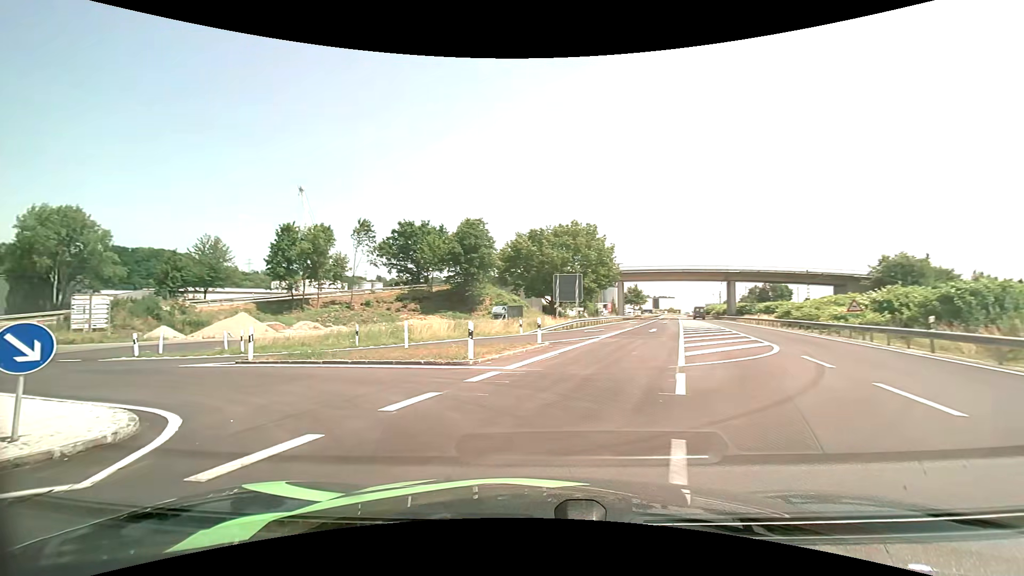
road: primary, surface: asphalt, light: Day
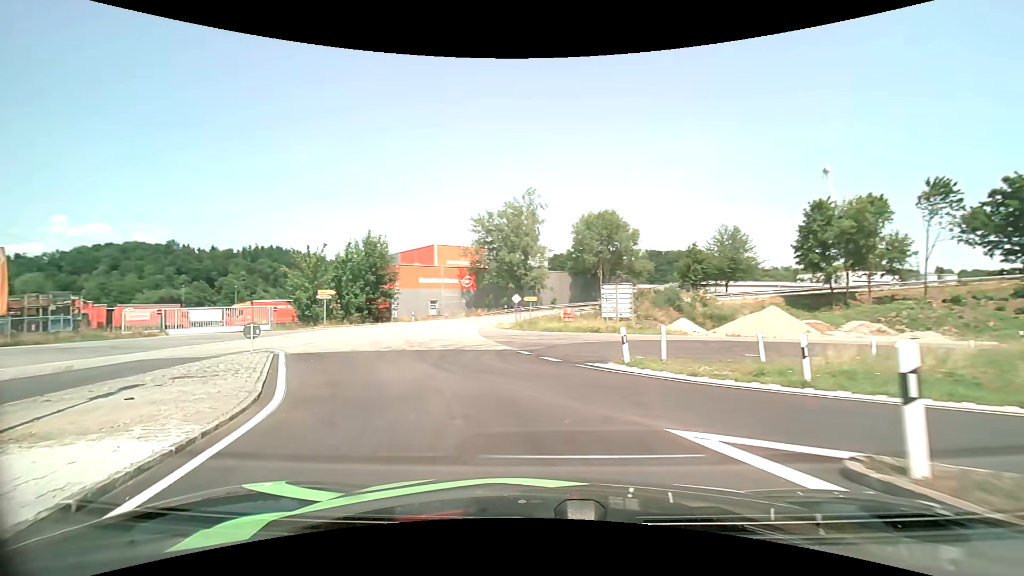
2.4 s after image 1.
(-6.4, +12.0) m; -56°
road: unclassified
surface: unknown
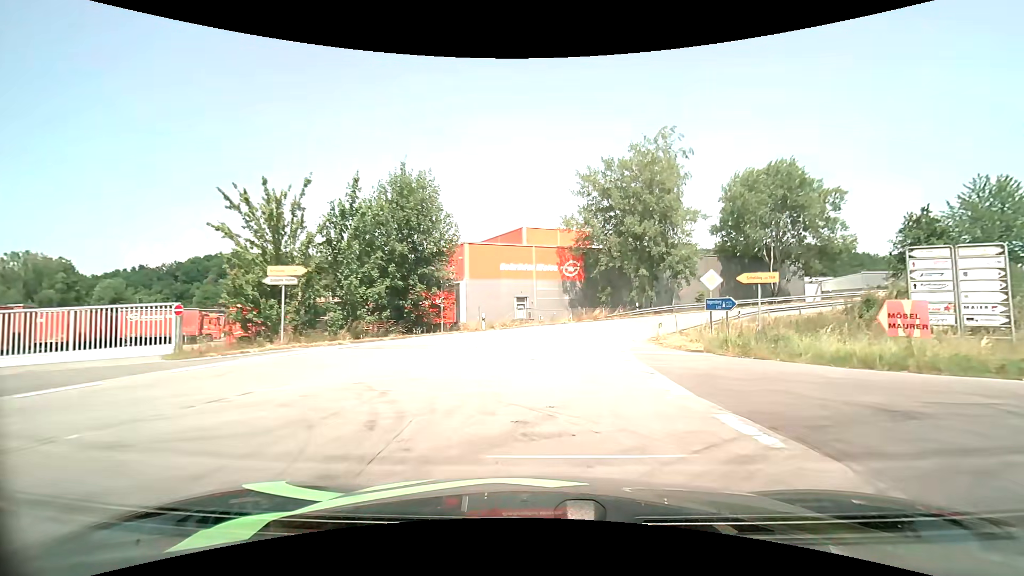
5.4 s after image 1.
(-4.9, +24.7) m; -11°
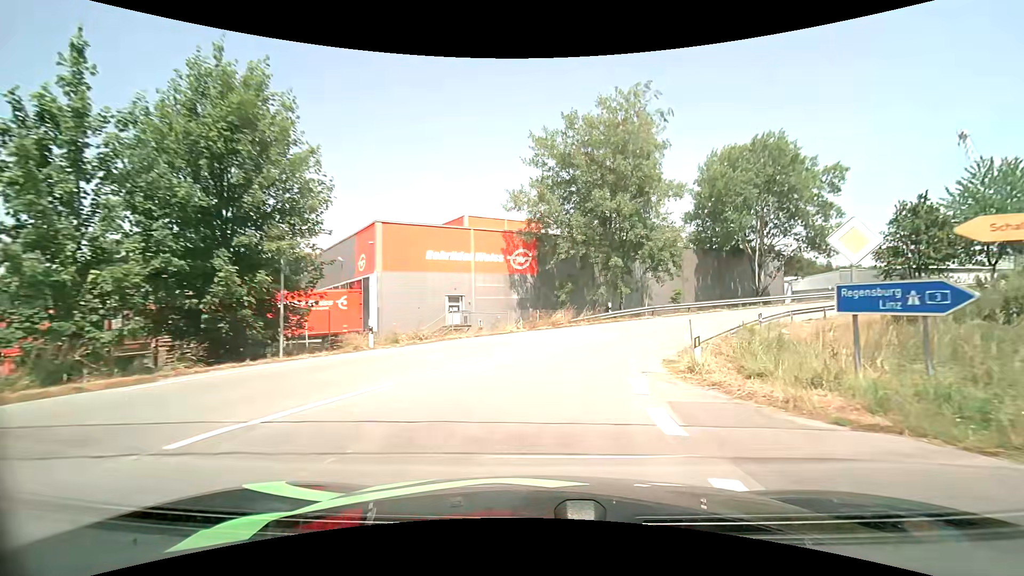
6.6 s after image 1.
(+0.5, +11.8) m; +6°
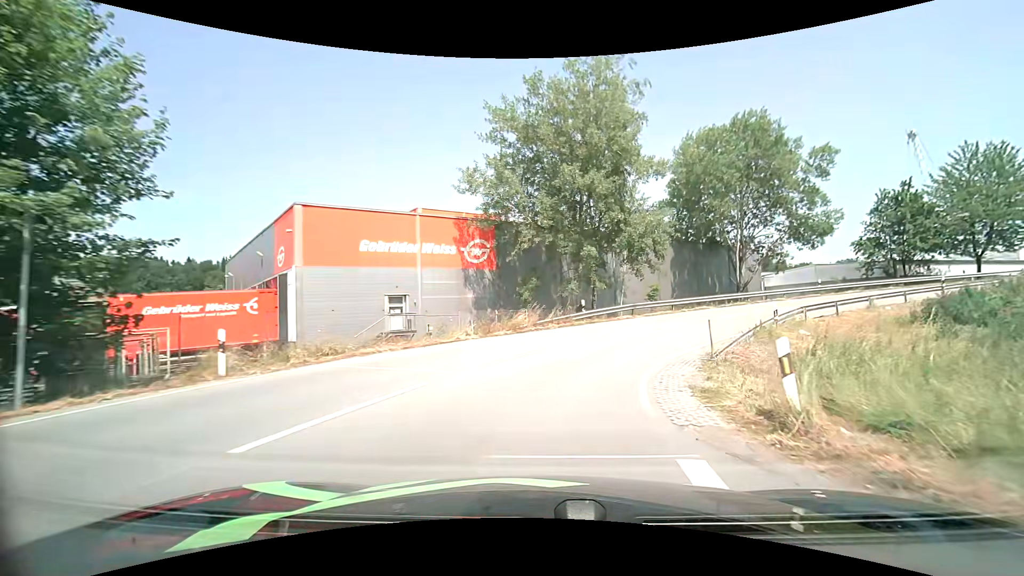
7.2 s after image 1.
(+0.2, +5.8) m; +4°
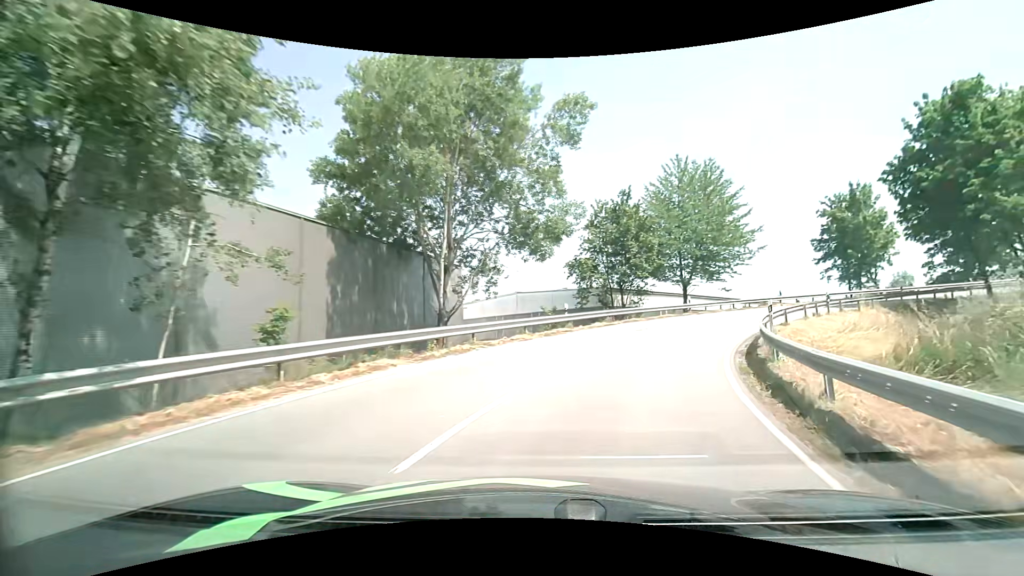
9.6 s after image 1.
(+5.8, +21.9) m; +34°
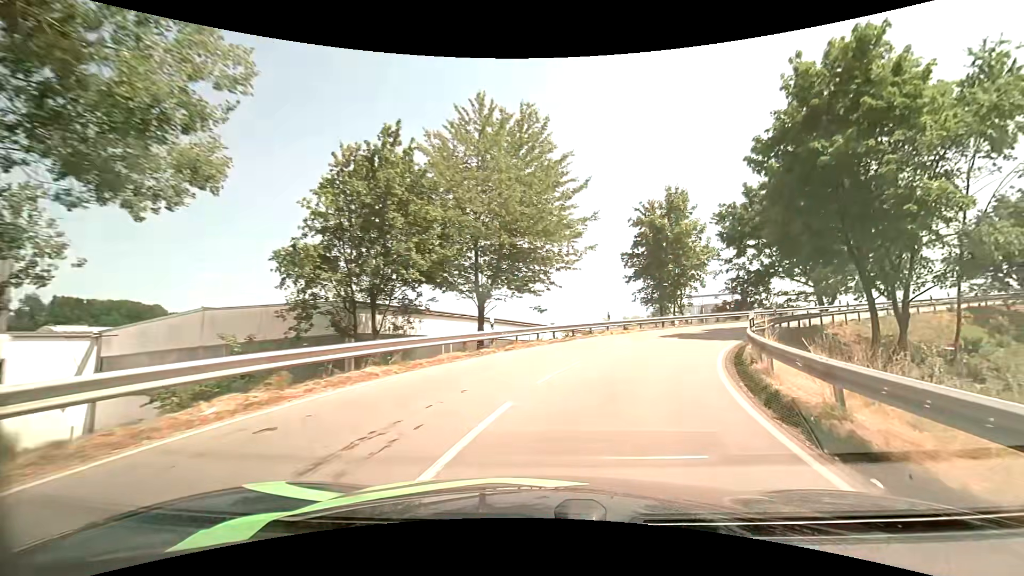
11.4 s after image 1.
(+3.8, +17.6) m; +24°
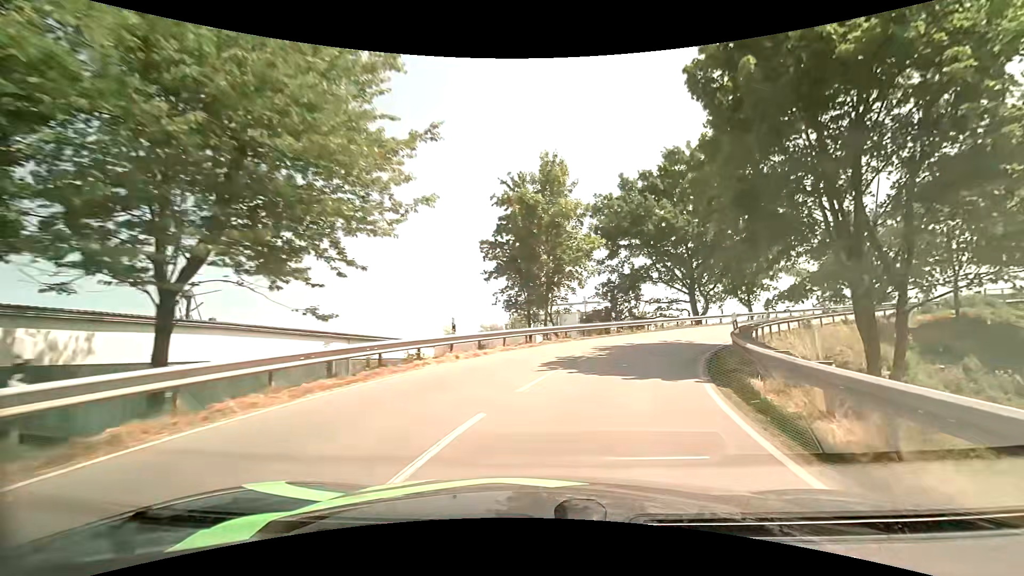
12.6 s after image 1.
(+1.7, +12.2) m; +16°
(+1, +10) (+4, +19) (+9, +28) (+15, +36) (+23, +42) (+32, +46) (+42, +49) (+52, +51) (+62, +52) (+71, +54) m
